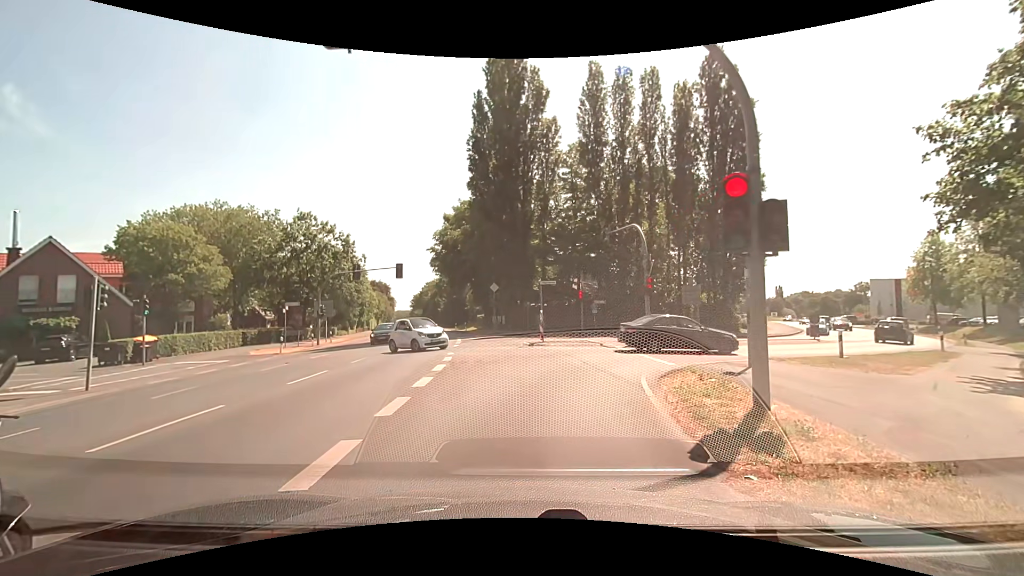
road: secondary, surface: asphalt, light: Day
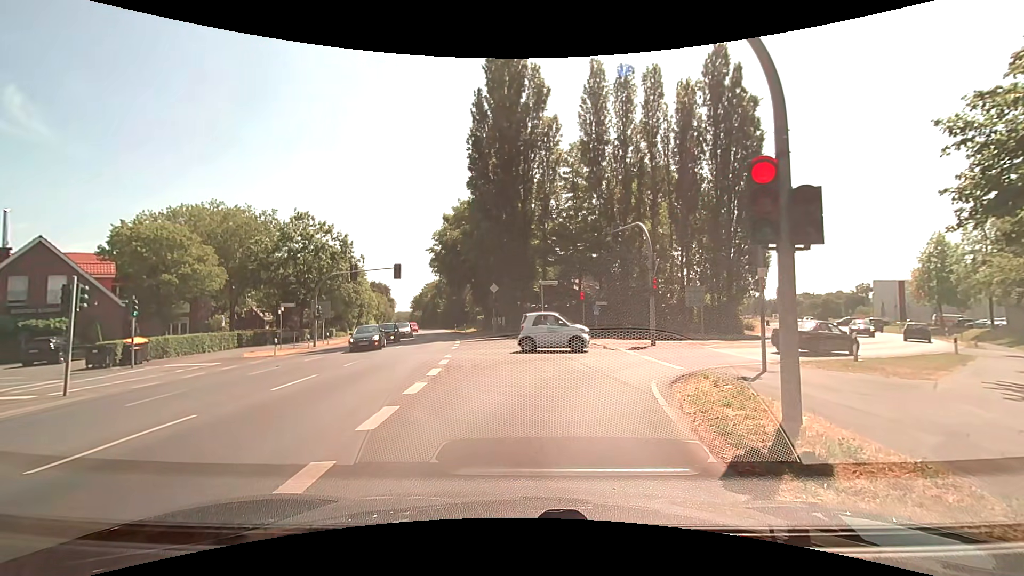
(0.0, +0.8) m; 0°
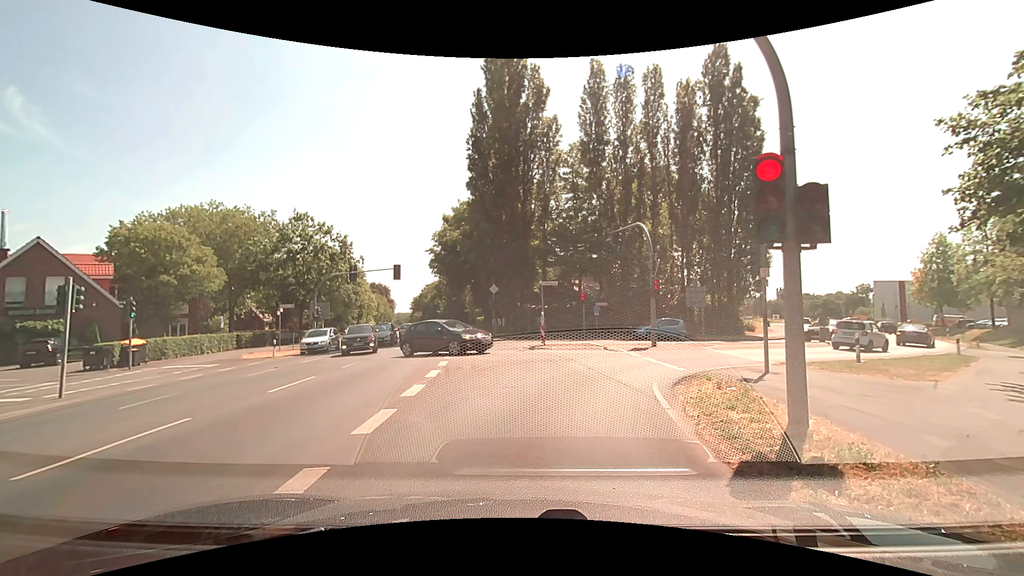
(0.0, +0.2) m; 0°
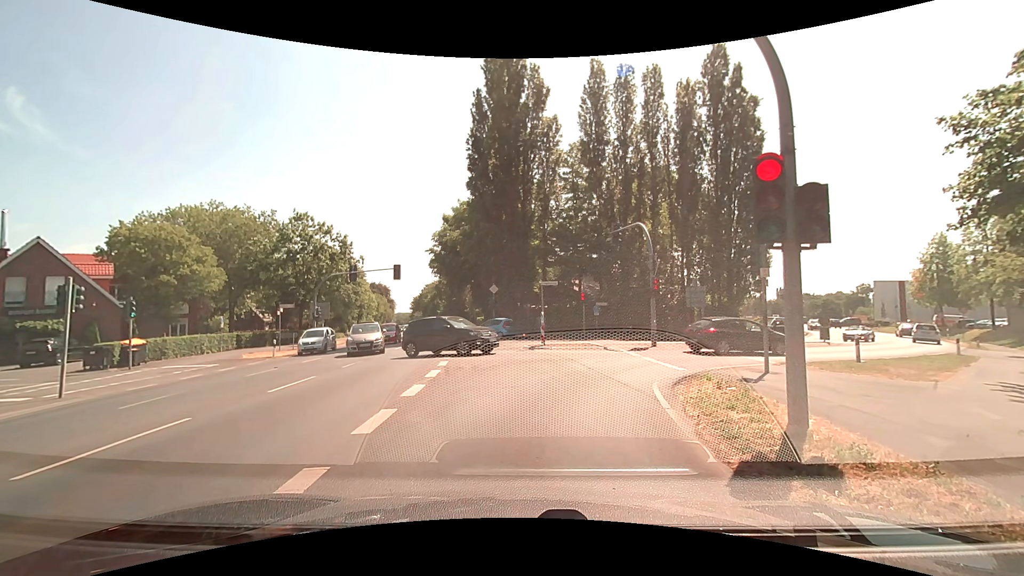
(0.0, 0.0) m; 0°
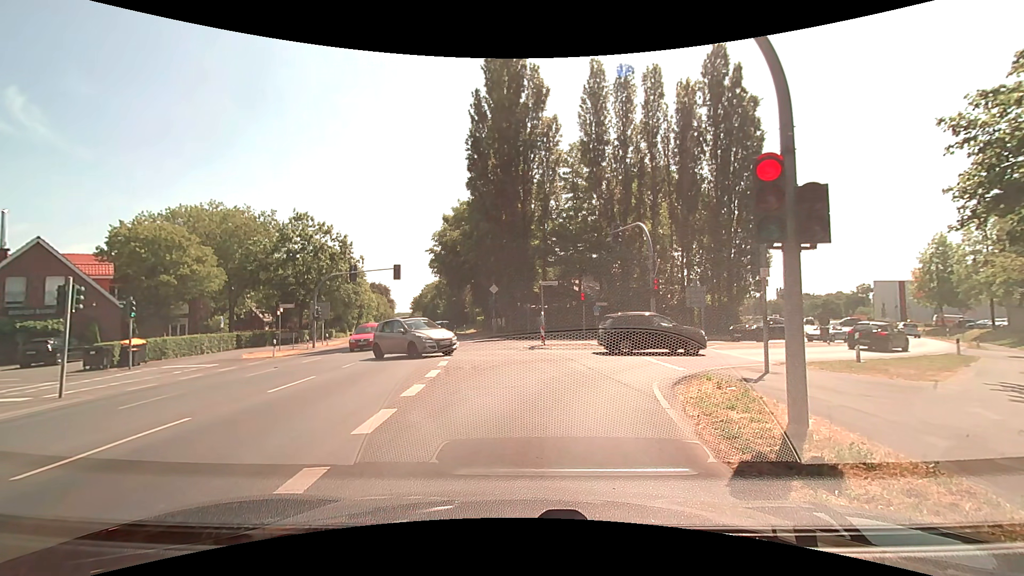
(0.0, 0.0) m; 0°
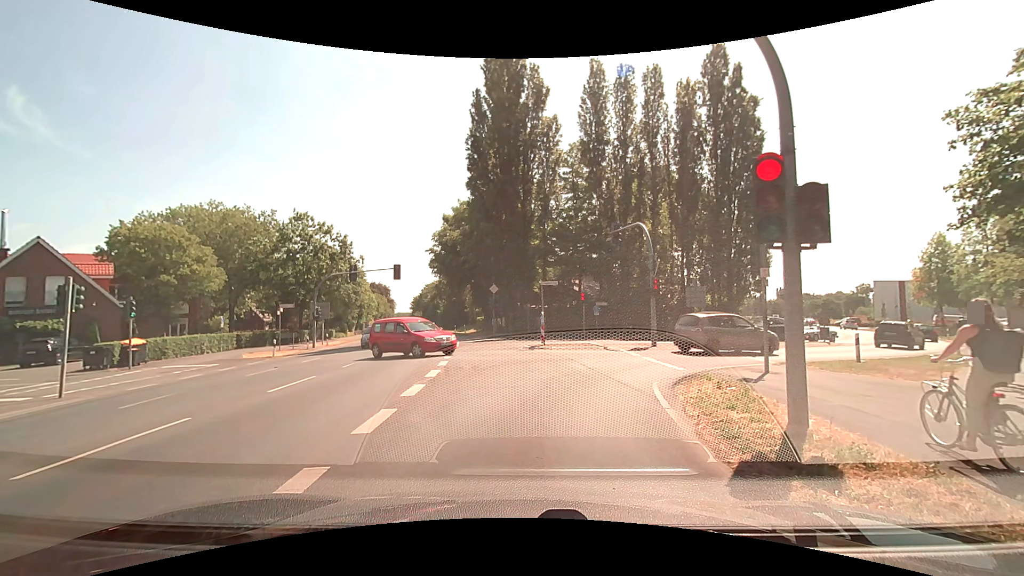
(0.0, 0.0) m; 0°
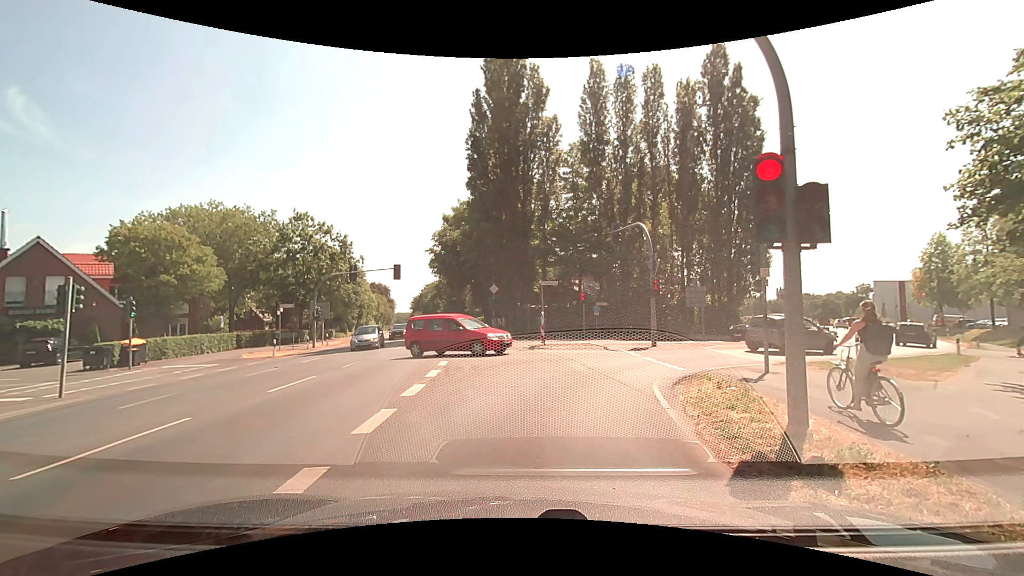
(0.0, 0.0) m; 0°
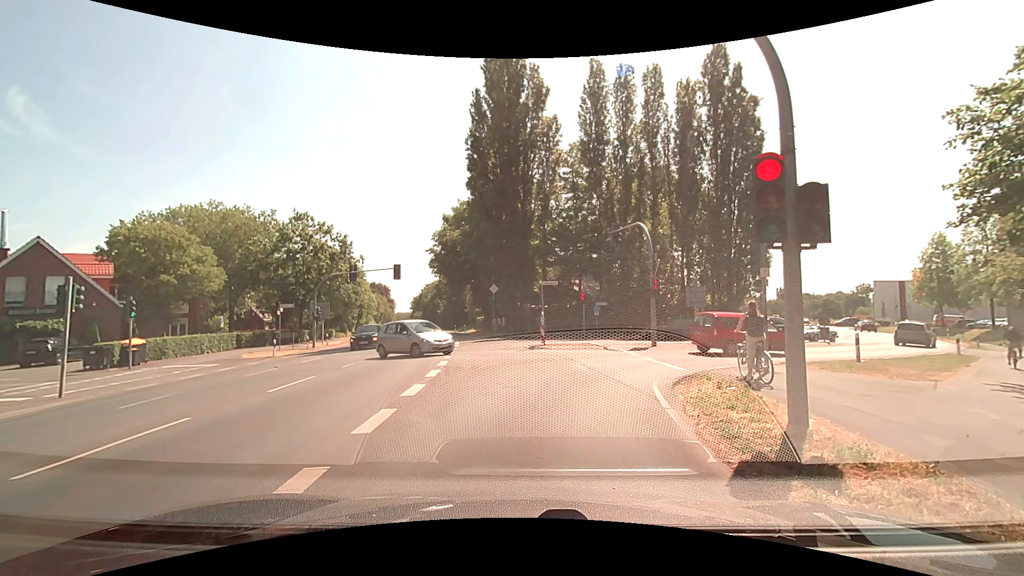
(0.0, 0.0) m; 0°
(0, +10) (+4, +19) (+12, +24) (+21, +30) (+28, +36) (+35, +44) (+40, +52) (+45, +61) (+49, +70) (+53, +79) m
